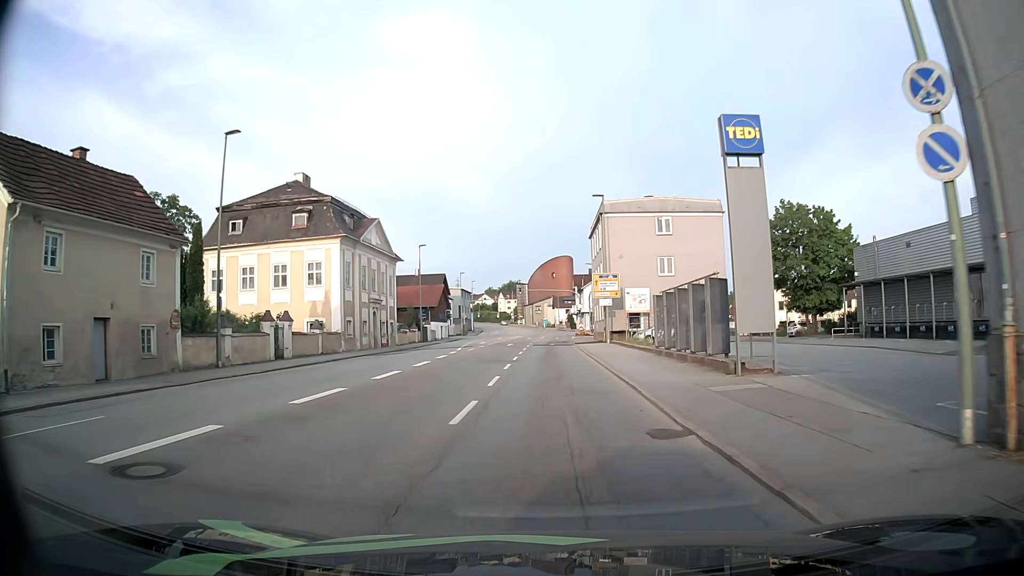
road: tertiary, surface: asphalt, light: Day
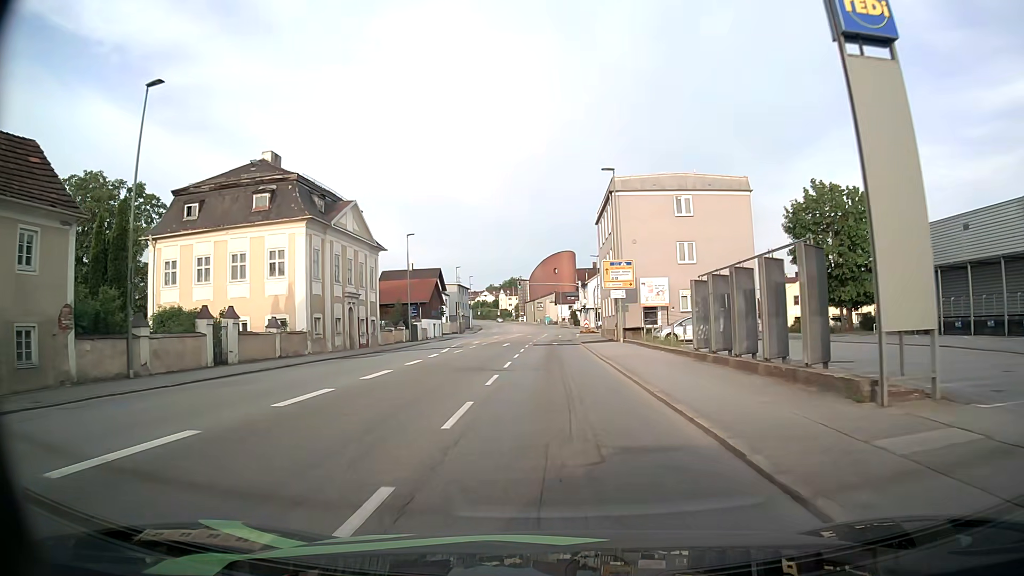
(0.0, +6.9) m; 0°
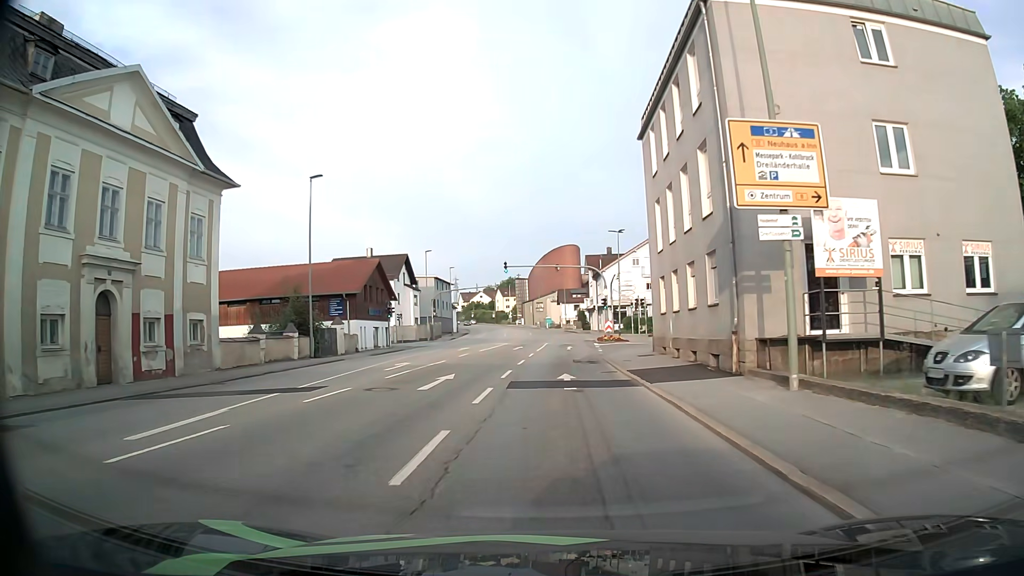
(-0.1, +27.3) m; 0°
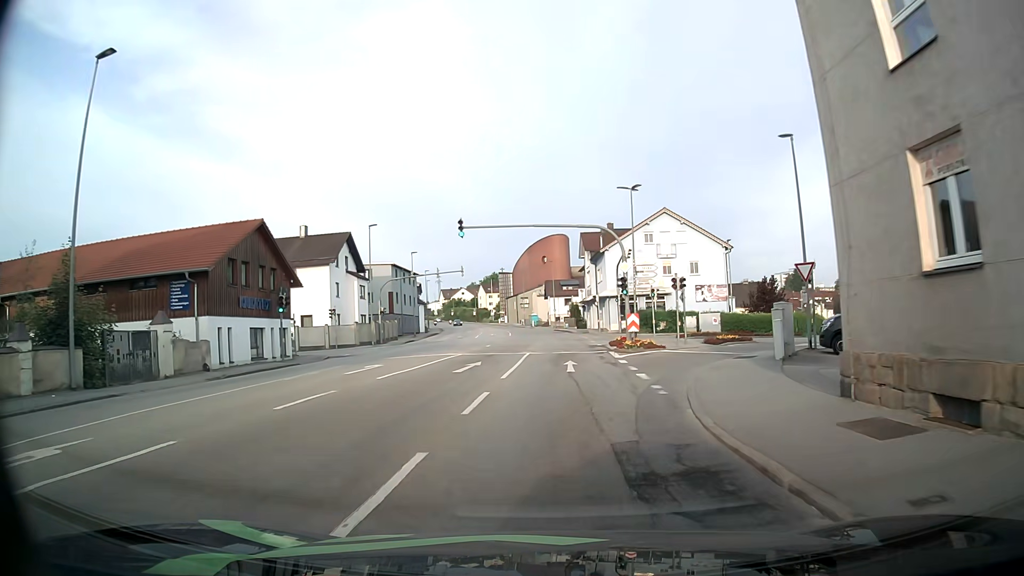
(+0.2, +20.0) m; +1°
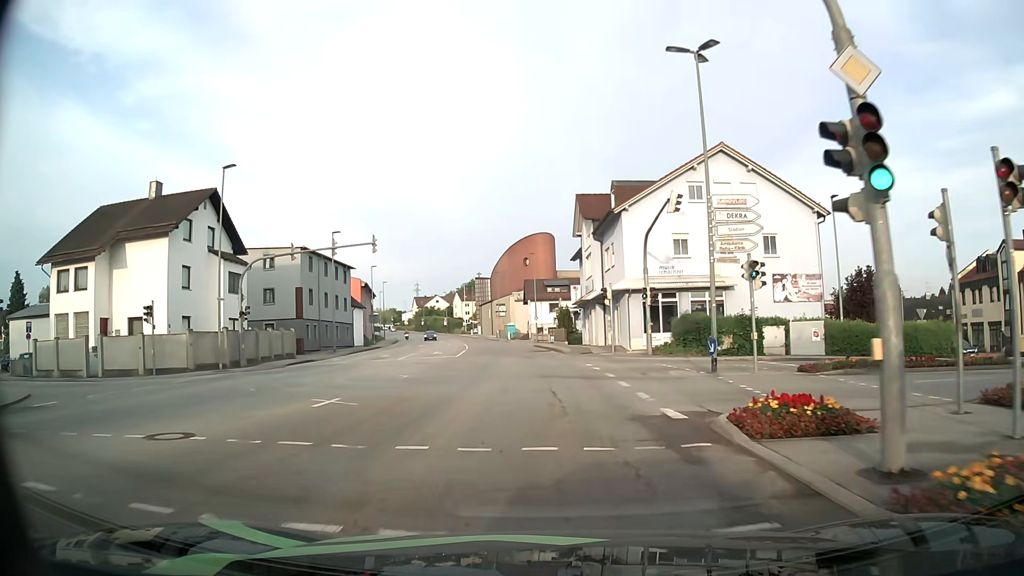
(+0.5, +25.6) m; +2°
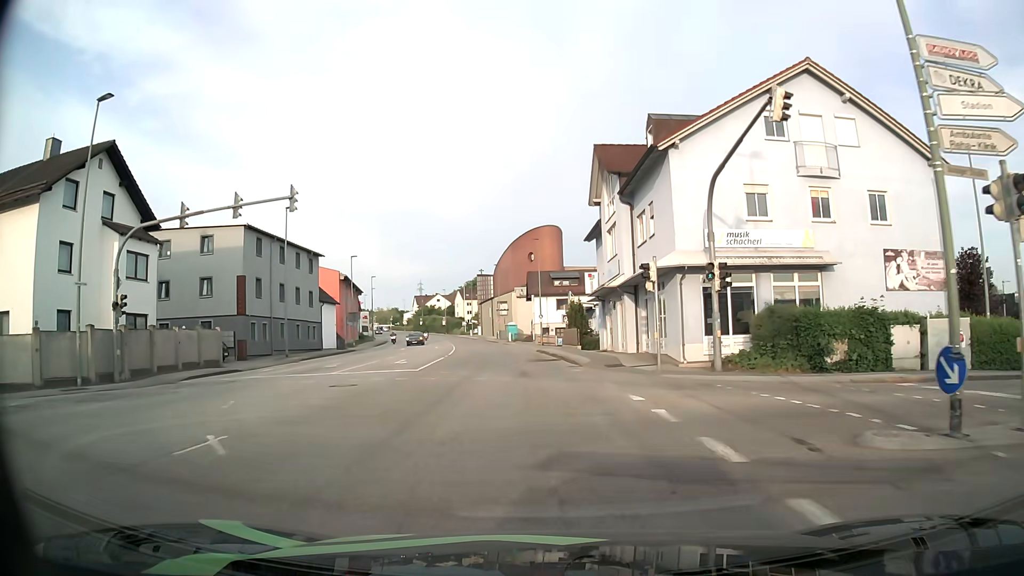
(-0.2, +12.3) m; -1°
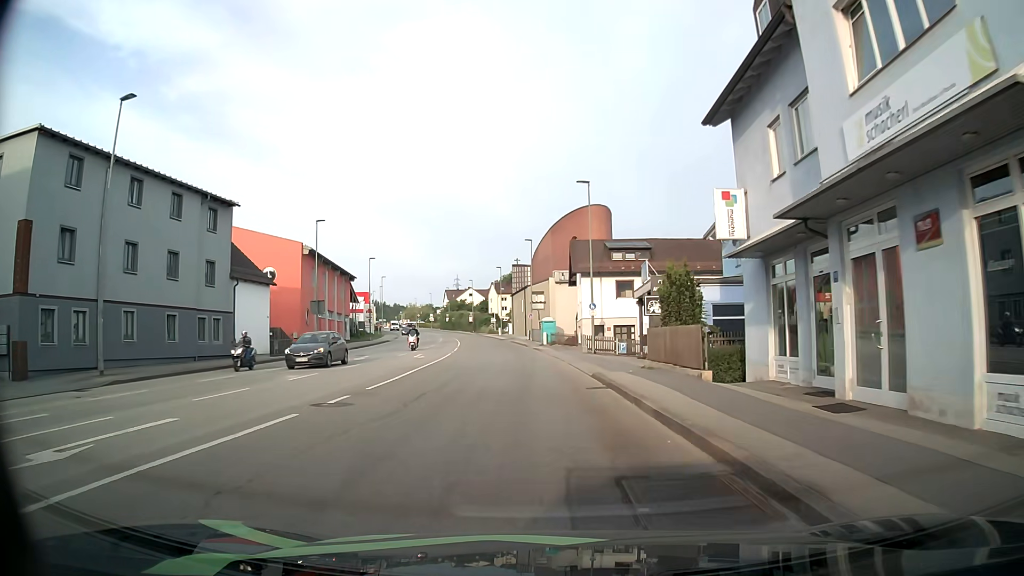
(-0.9, +24.6) m; -4°
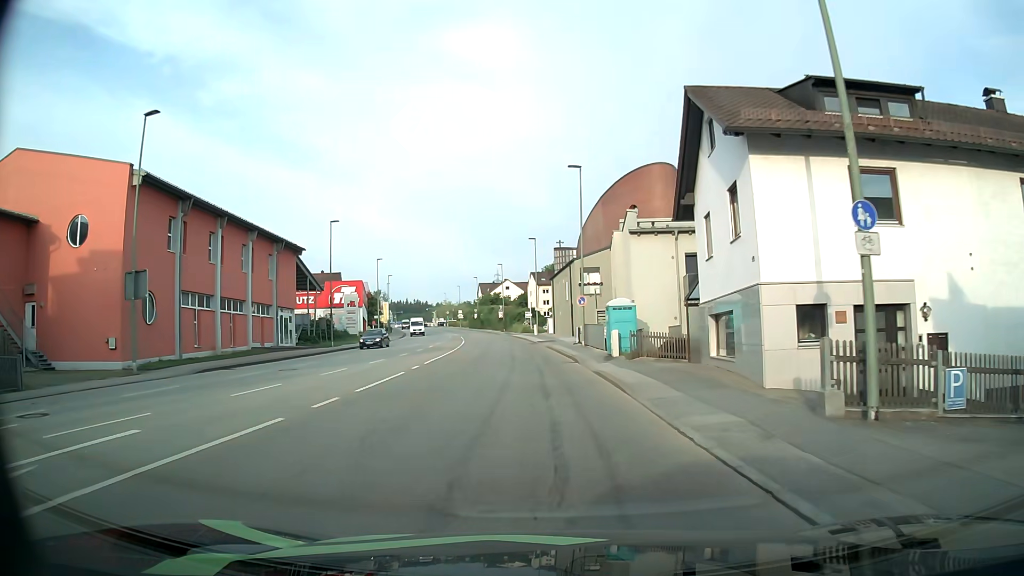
(-0.7, +30.5) m; -3°
(0, +10) (0, +20) (-1, +30) (-1, +40) (-2, +50) (-3, +60) (-4, +70) (-6, +80) (-7, +90) (-9, +99) m
